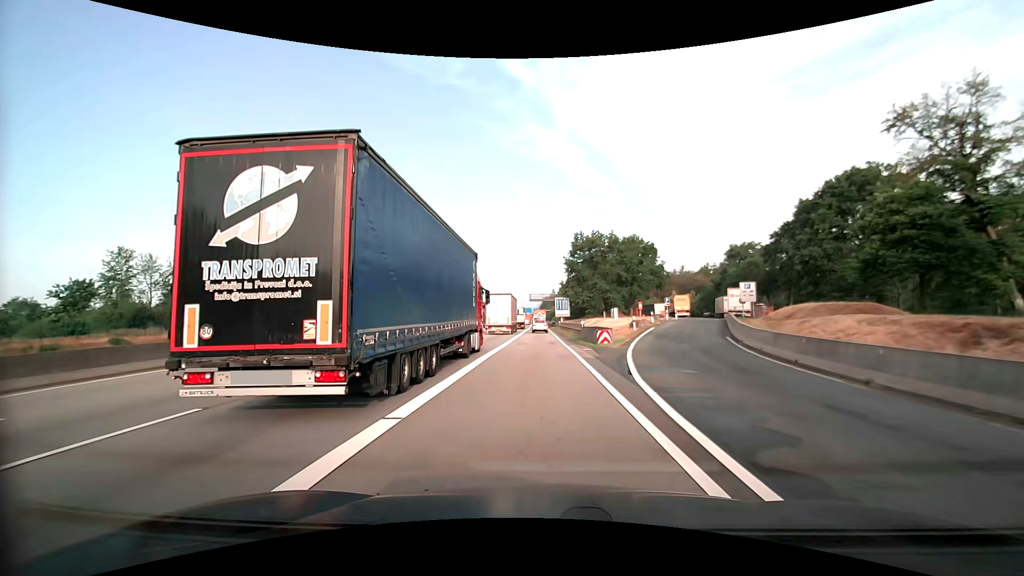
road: motorway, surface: asphalt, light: Day
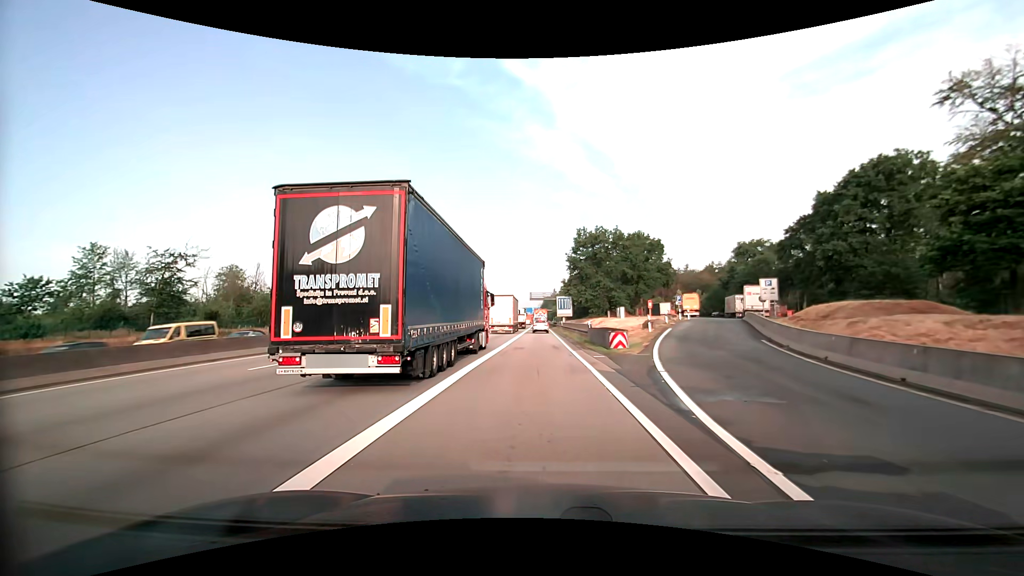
(0.0, +4.8) m; 0°
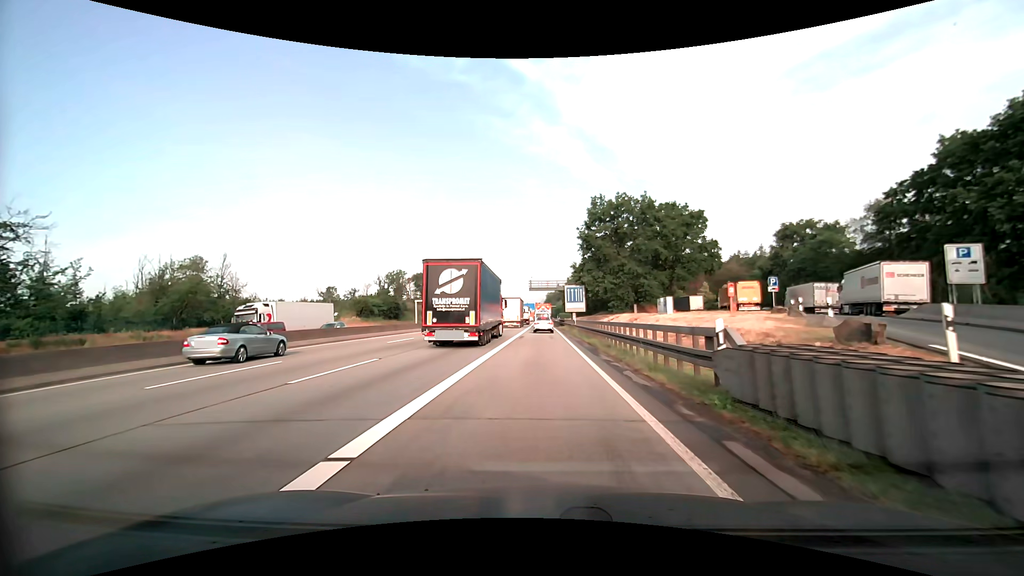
(0.0, +22.4) m; 0°
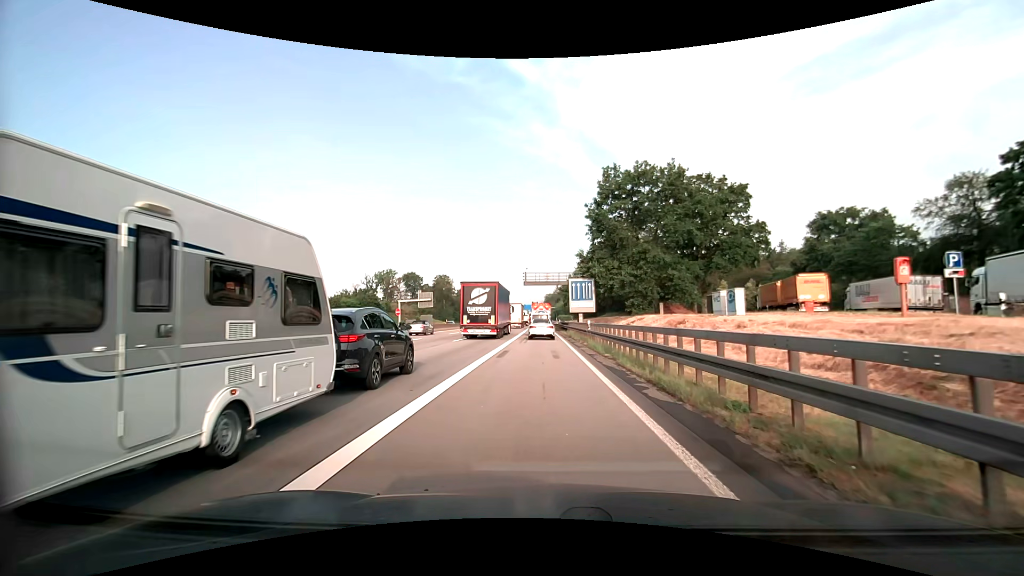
(0.0, +15.0) m; 0°
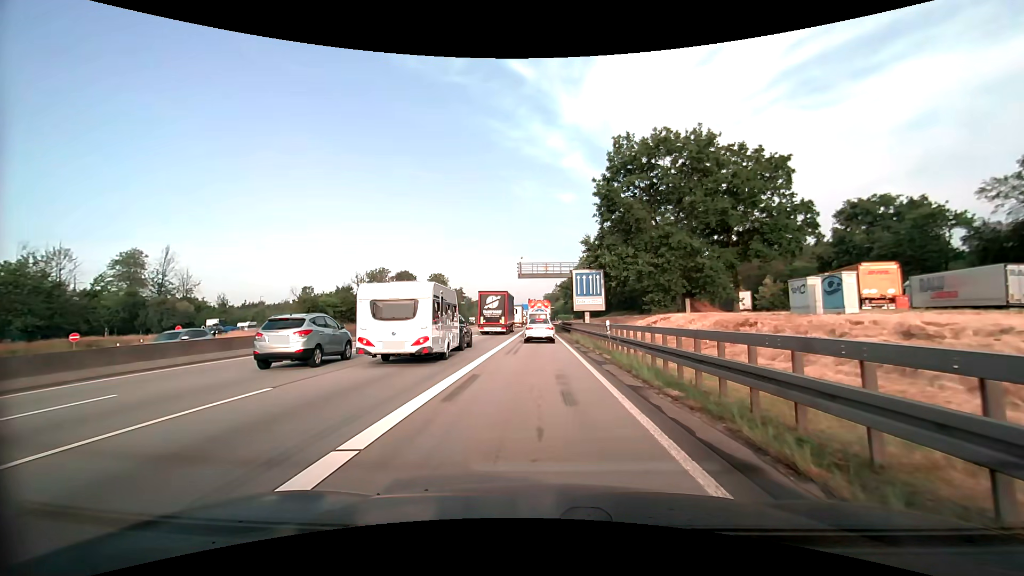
(0.0, +9.5) m; 0°
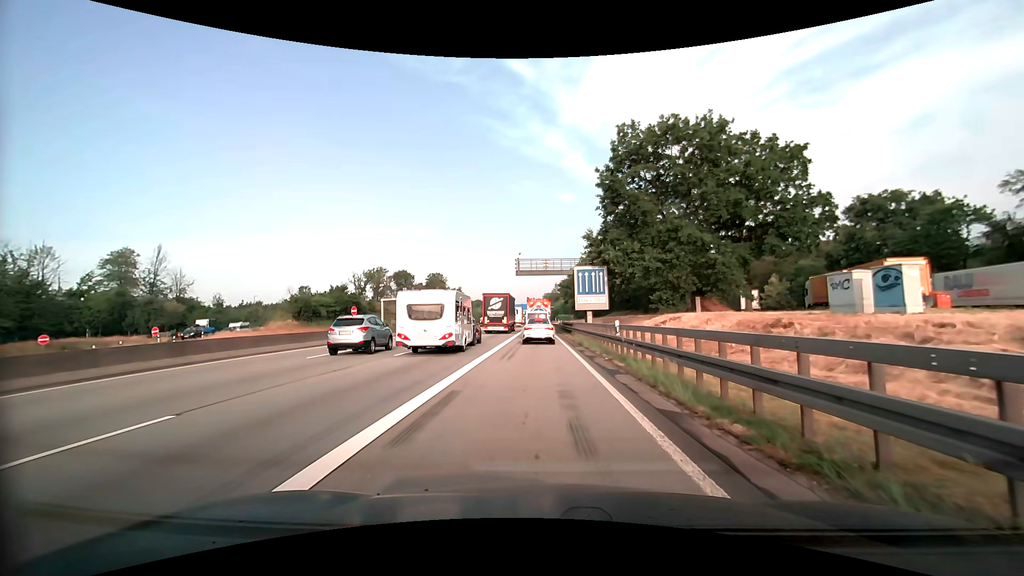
(0.0, +2.8) m; 0°
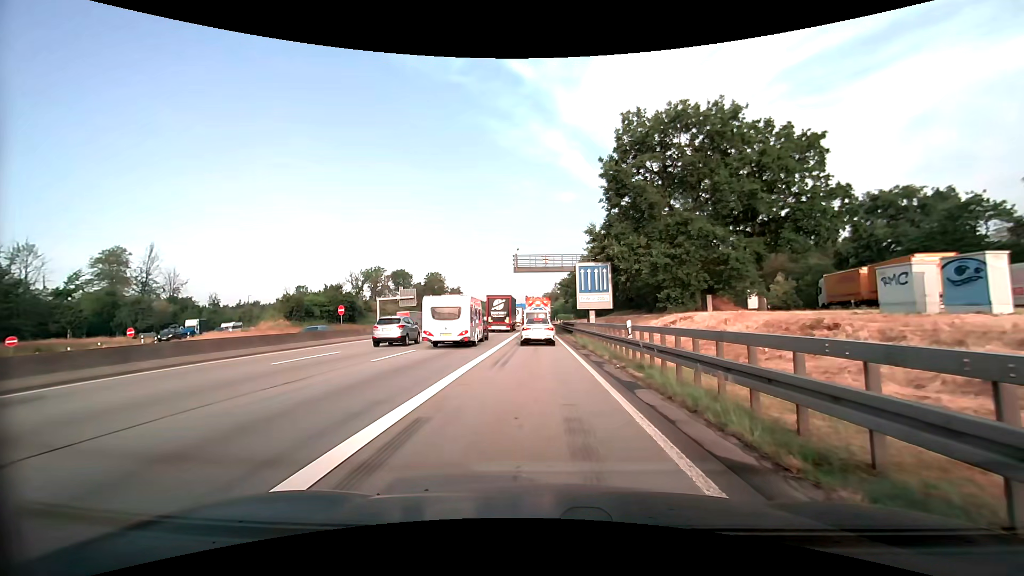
(0.0, +2.6) m; 0°
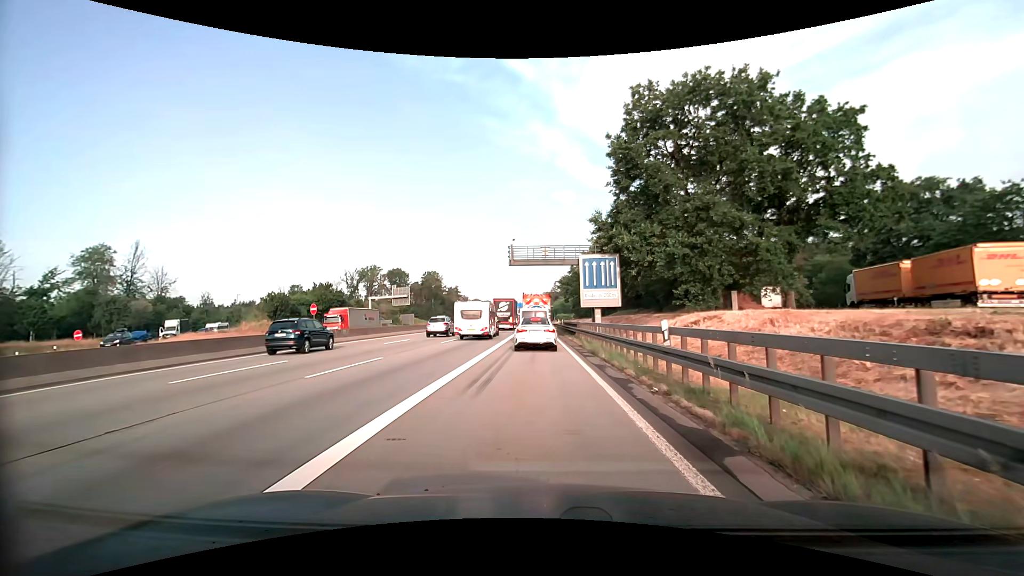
(0.0, +4.7) m; 0°
(0, +10) (0, +20) (0, +30) (0, +40) (-1, +50) (-1, +60) (-1, +70) (-1, +80) (-2, +90) (-2, +100) m
